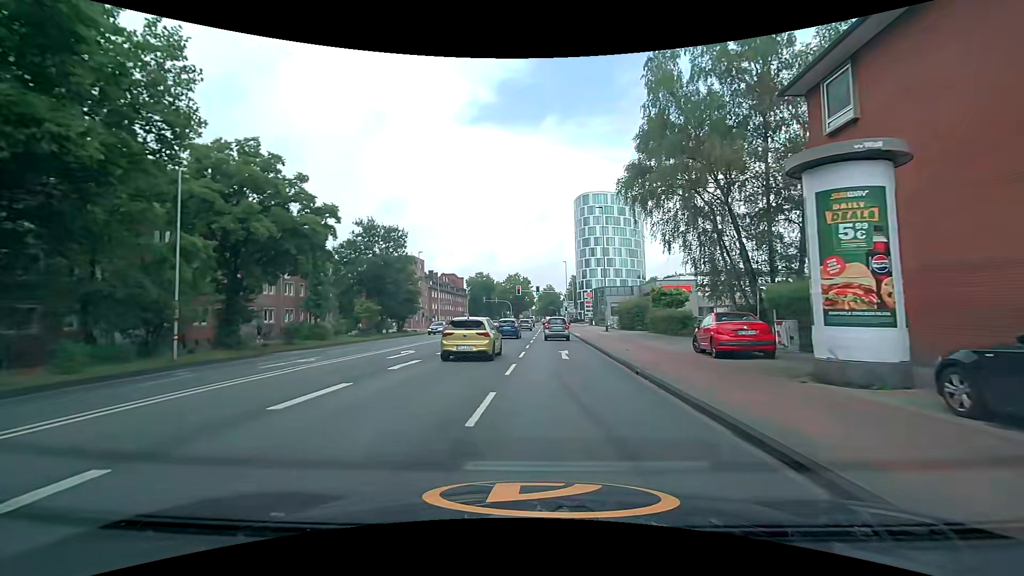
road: secondary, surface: asphalt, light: Day
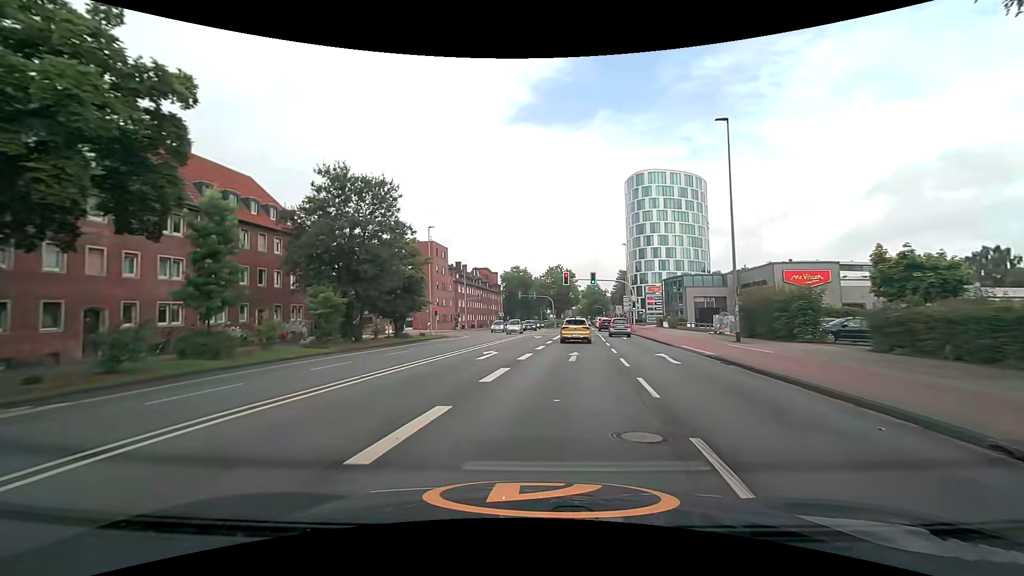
(-1.5, +21.3) m; -5°
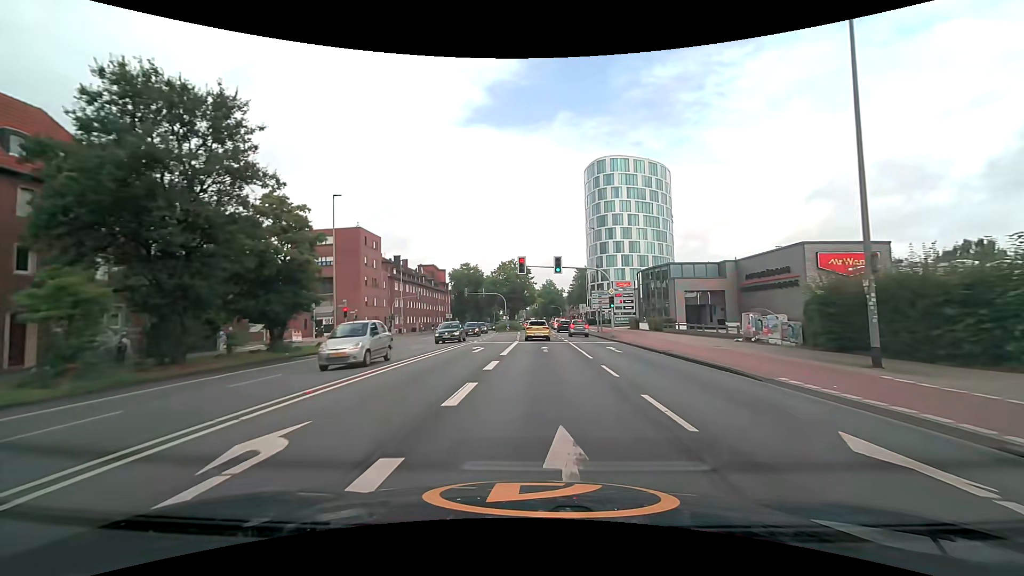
(+0.7, +14.7) m; +5°
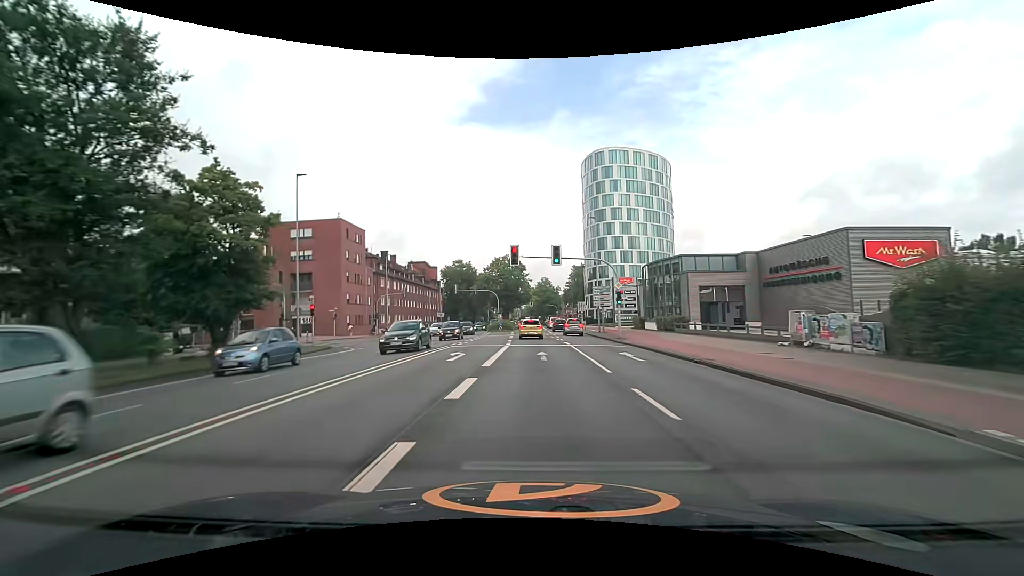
(0.0, +5.5) m; +1°
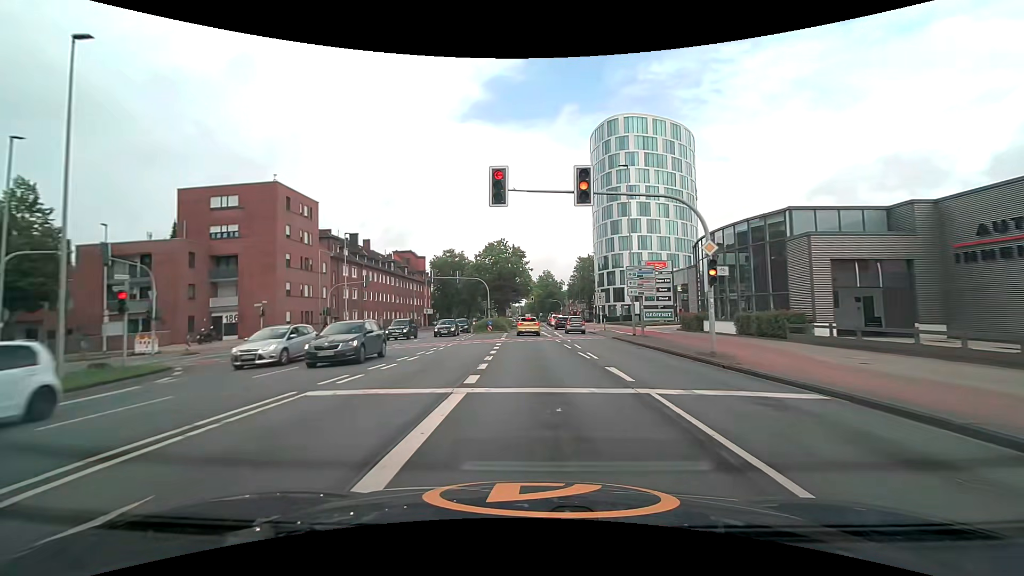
(-0.1, +17.5) m; 0°
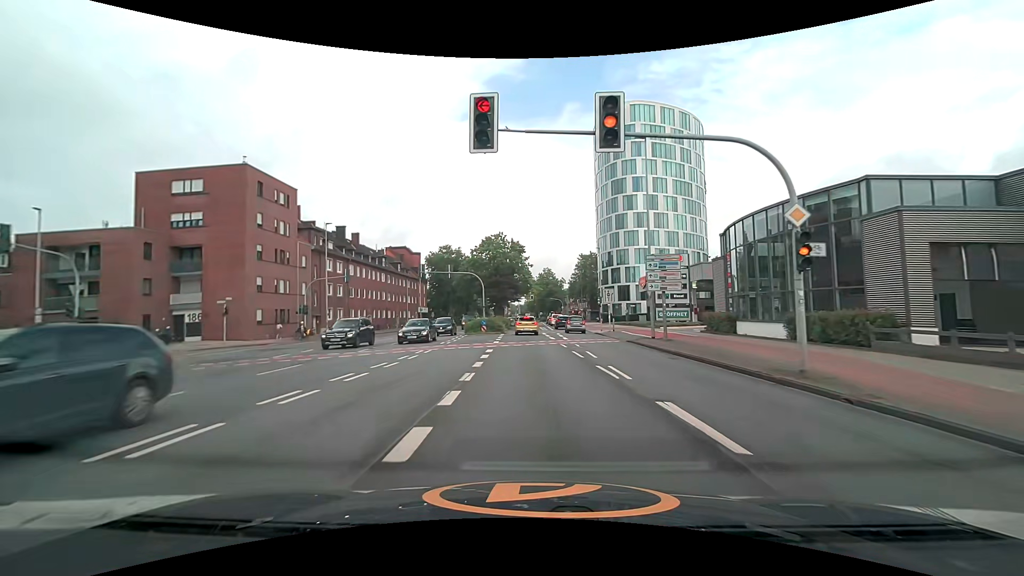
(0.0, +5.5) m; 0°
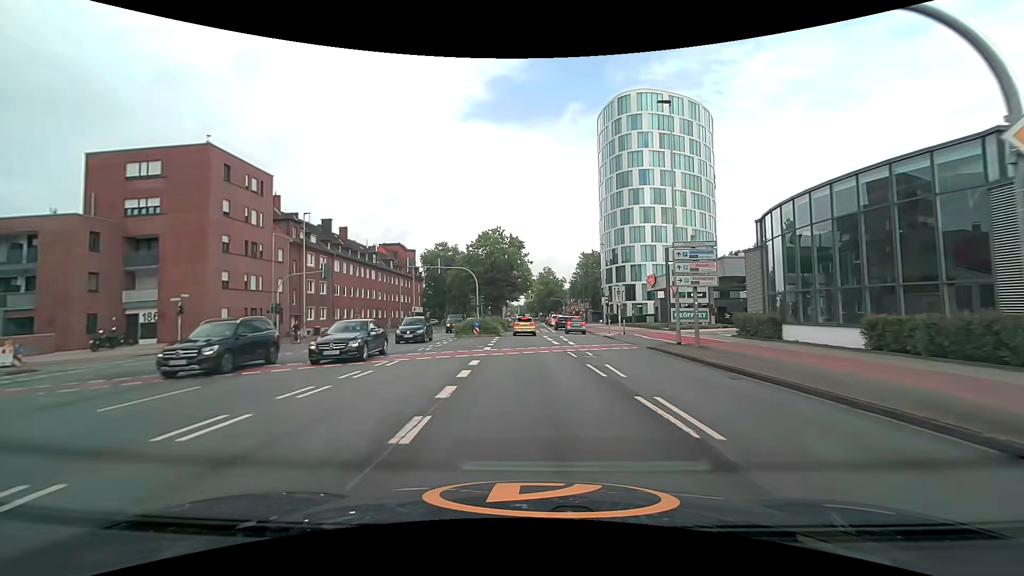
(0.0, +5.2) m; 0°
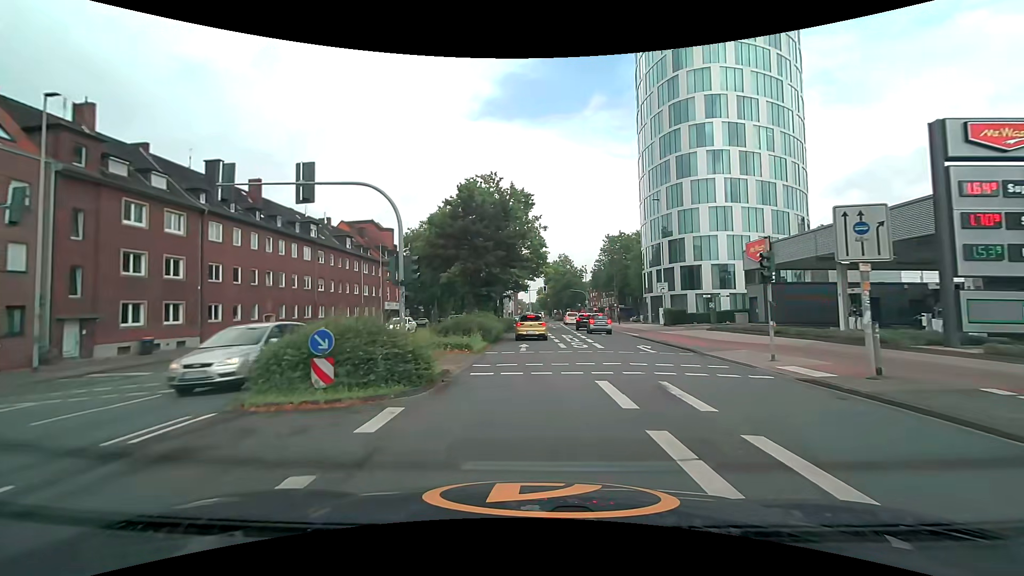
(0.0, +27.6) m; -1°
